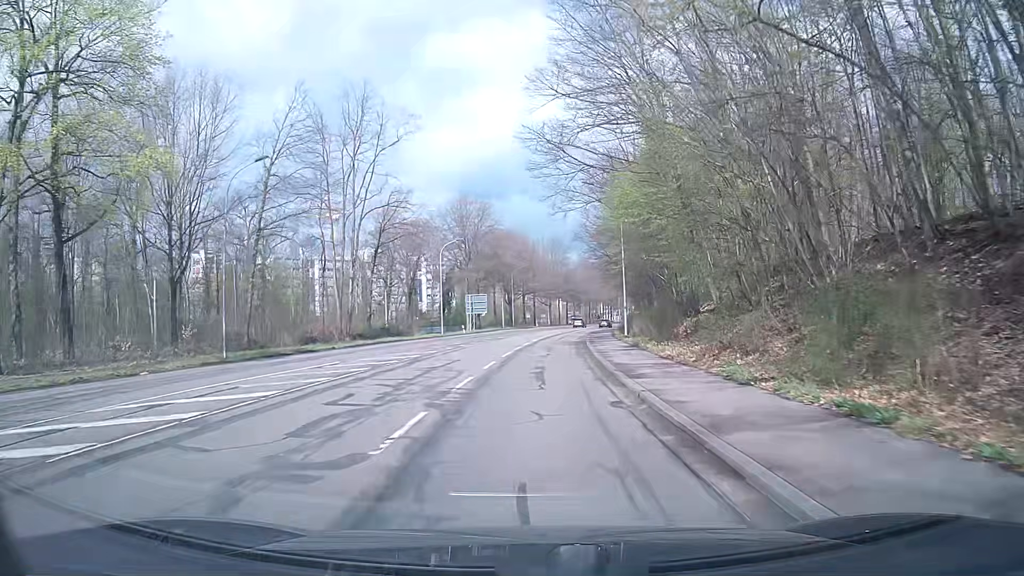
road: secondary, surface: asphalt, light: Day
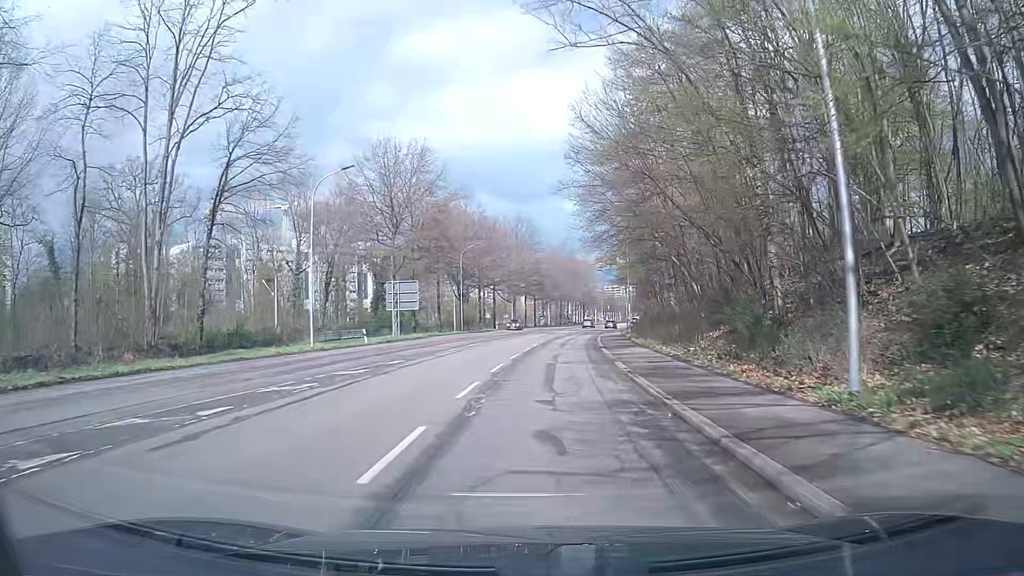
(+0.6, +31.3) m; +3°
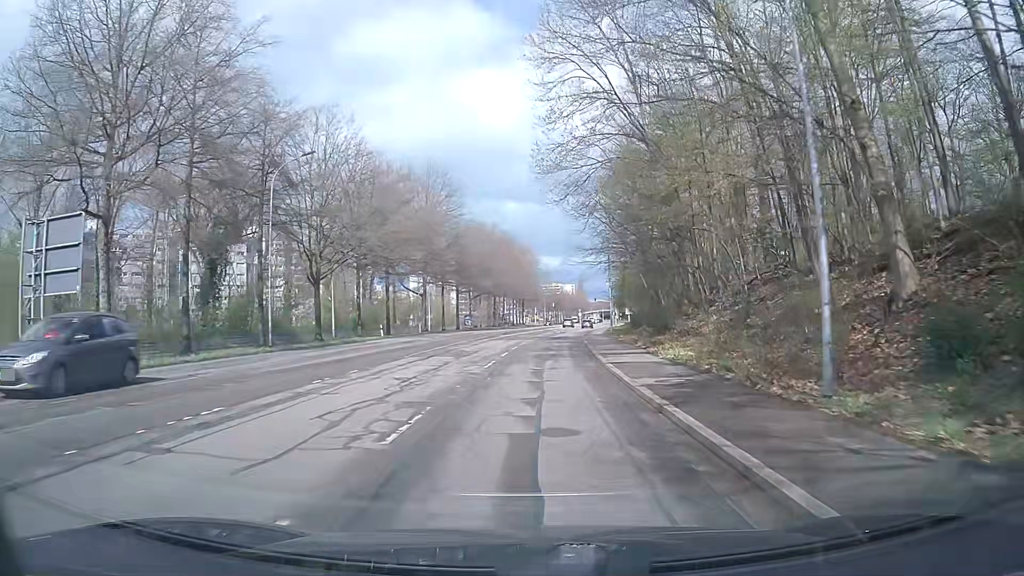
(+2.1, +40.1) m; +6°
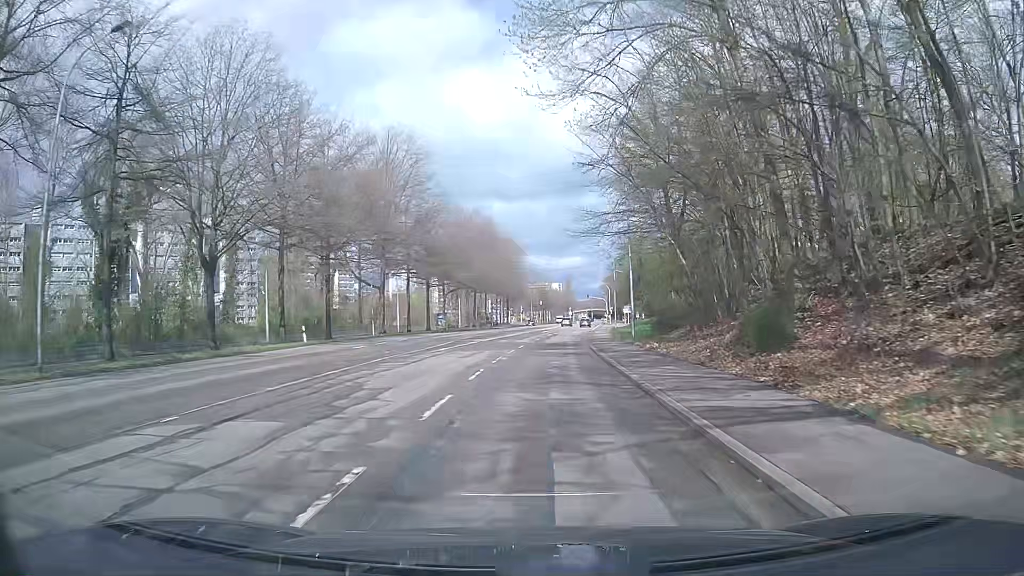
(+0.1, +16.4) m; +1°
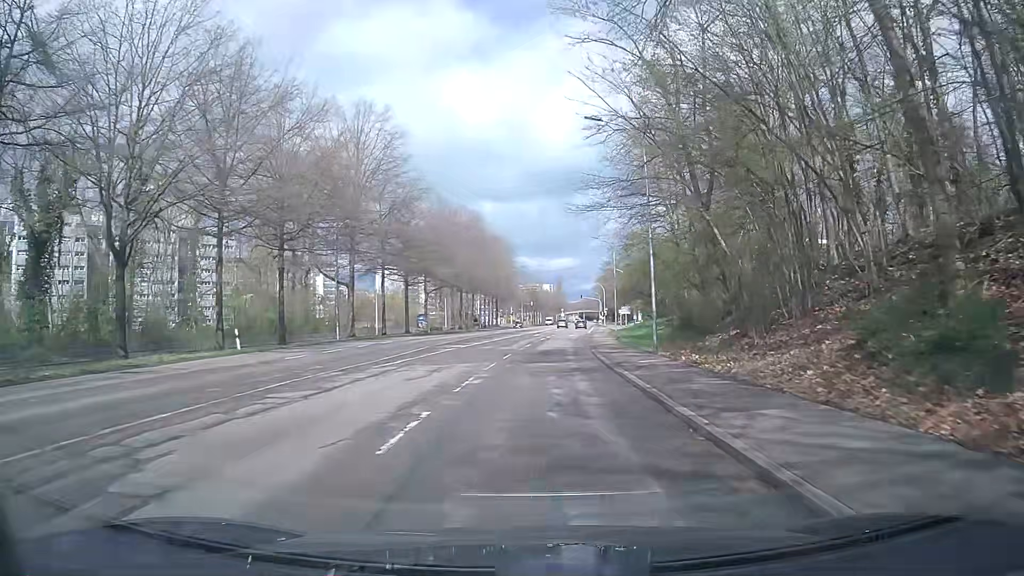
(0.0, +8.2) m; 0°
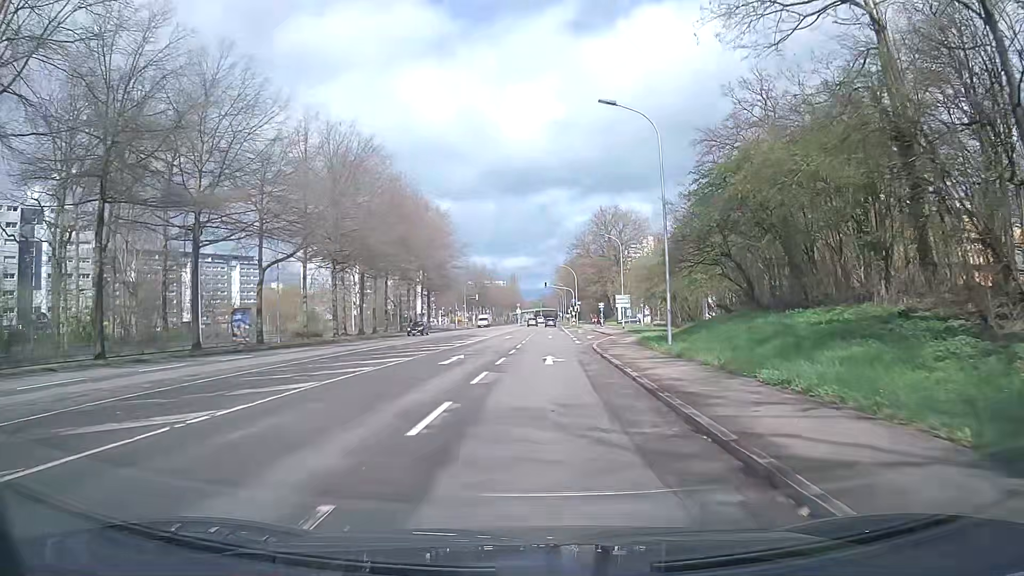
(+1.6, +41.2) m; +4°
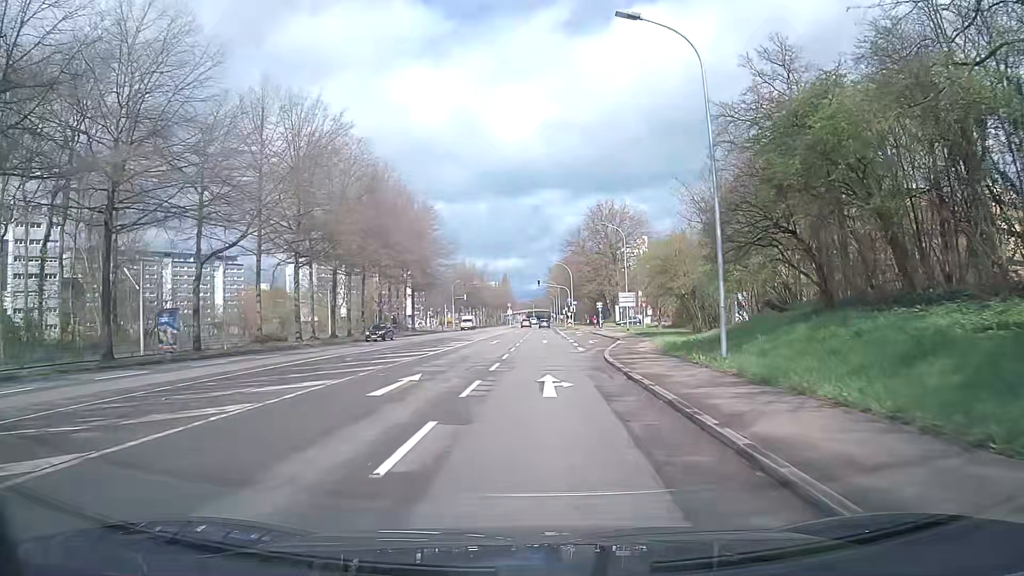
(+0.1, +7.9) m; +1°
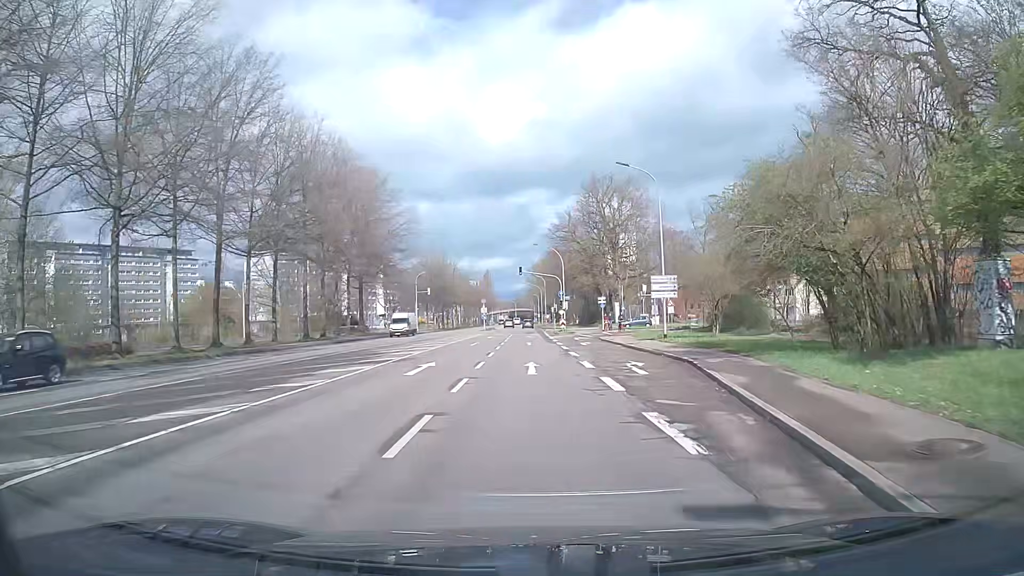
(+0.4, +22.6) m; +2°
(0, +10) (0, +20) (0, +30) (0, +40) (0, +50) (-1, +60) (-1, +70) (-1, +80) (-1, +90) (-1, +100) m
